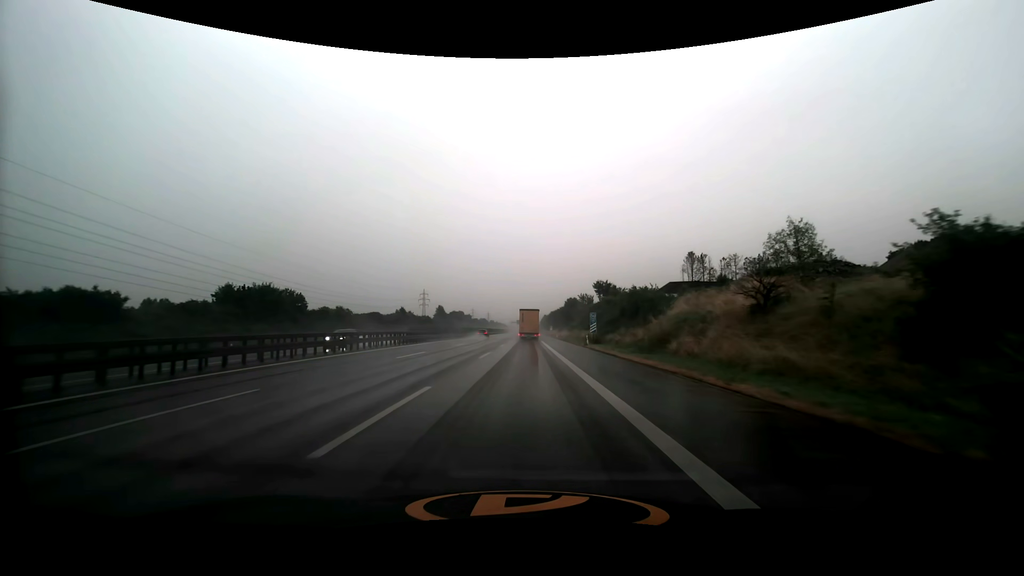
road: motorway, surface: asphalt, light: Day
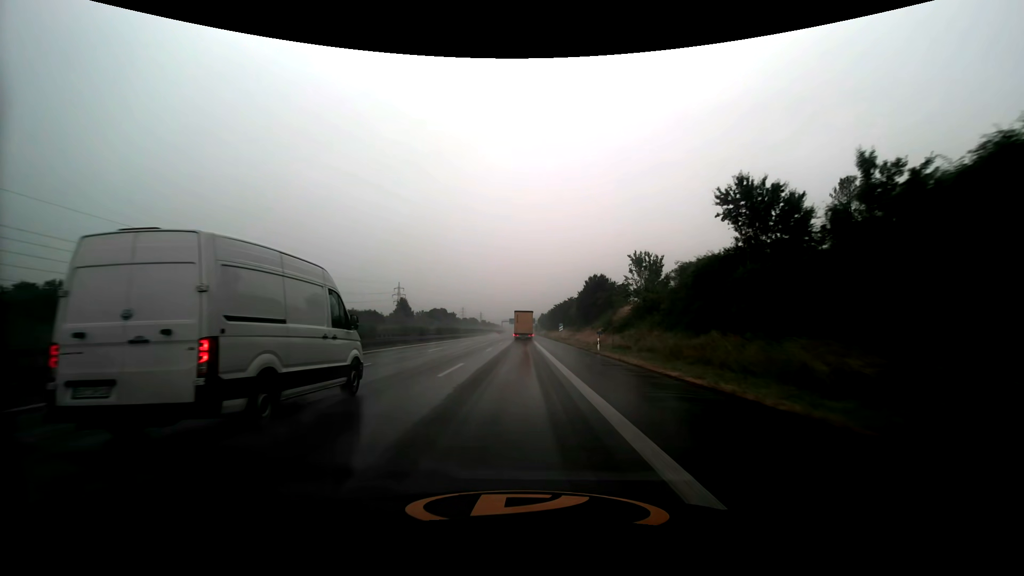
(+0.4, +63.0) m; 0°
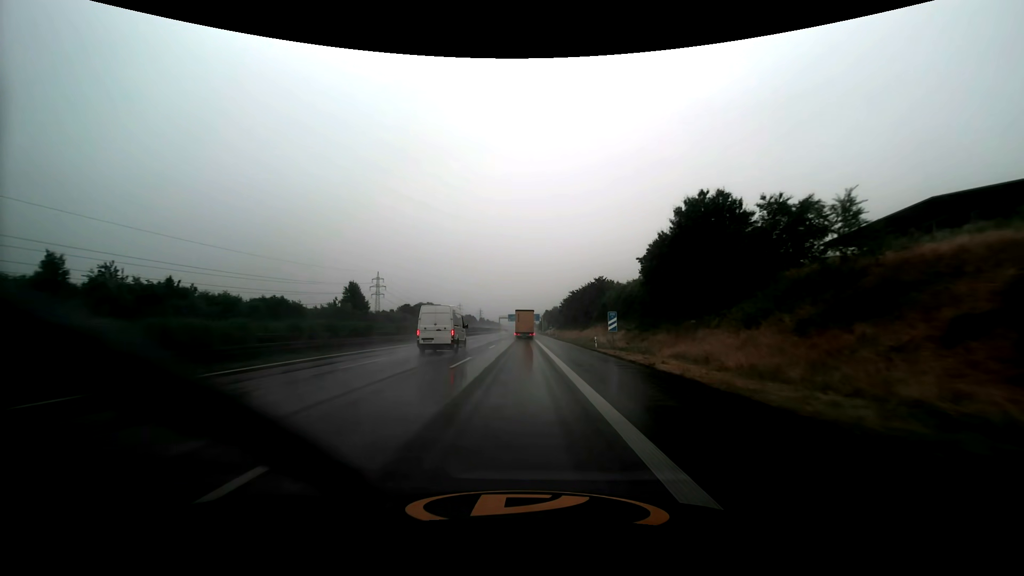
(-0.2, +52.0) m; 0°
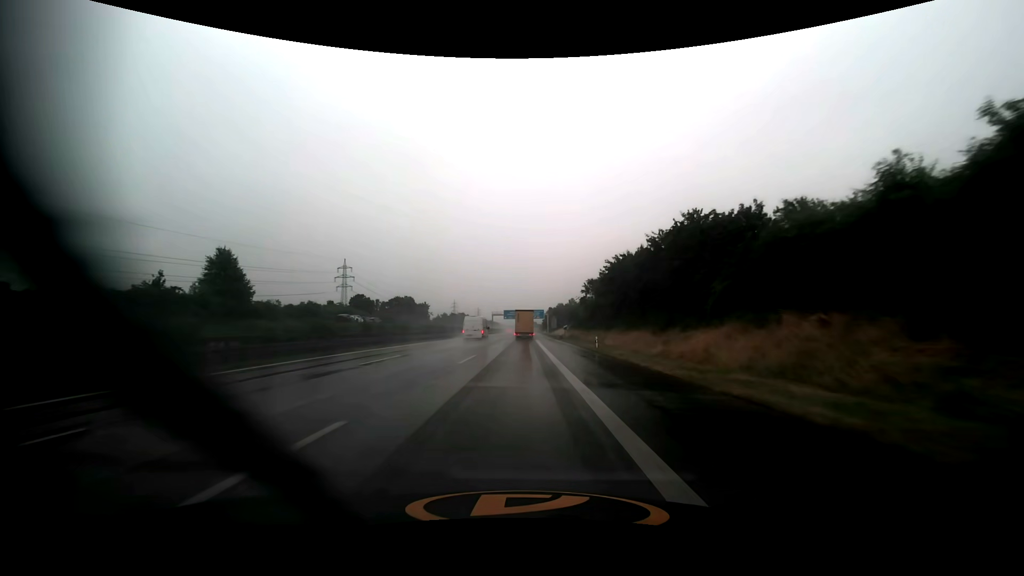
(0.0, +52.0) m; 0°
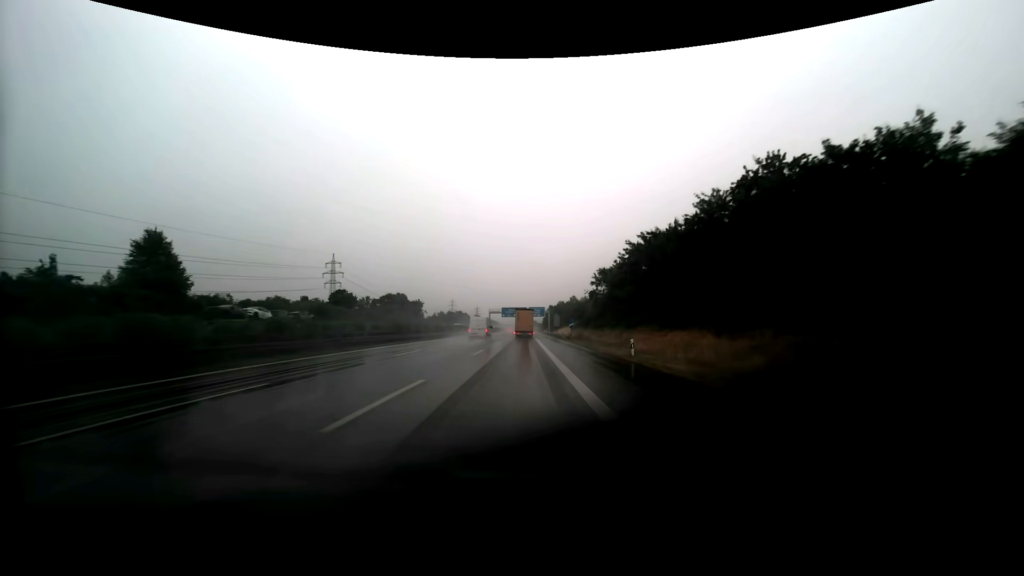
(0.0, +13.0) m; 0°
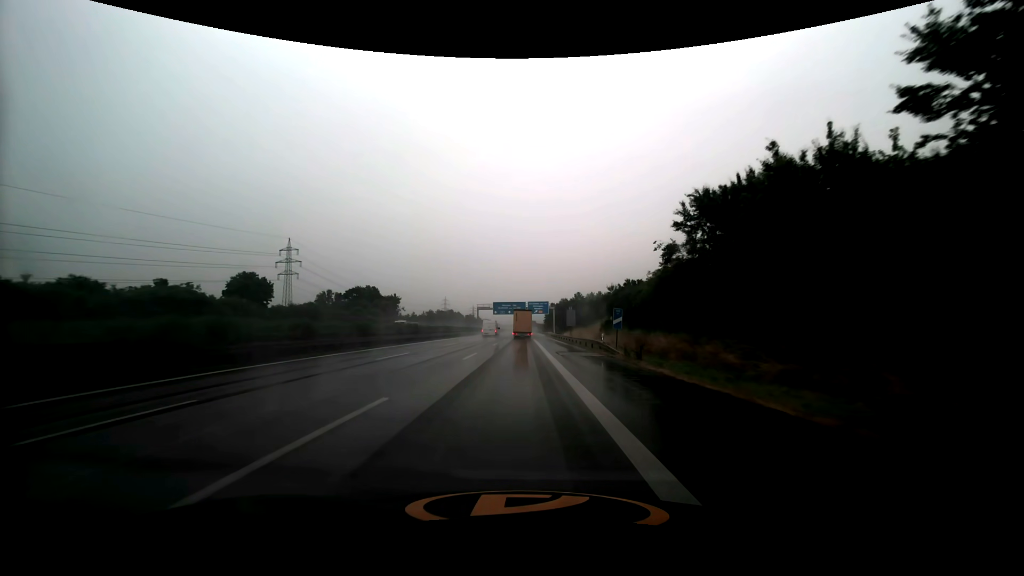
(0.0, +38.9) m; 0°
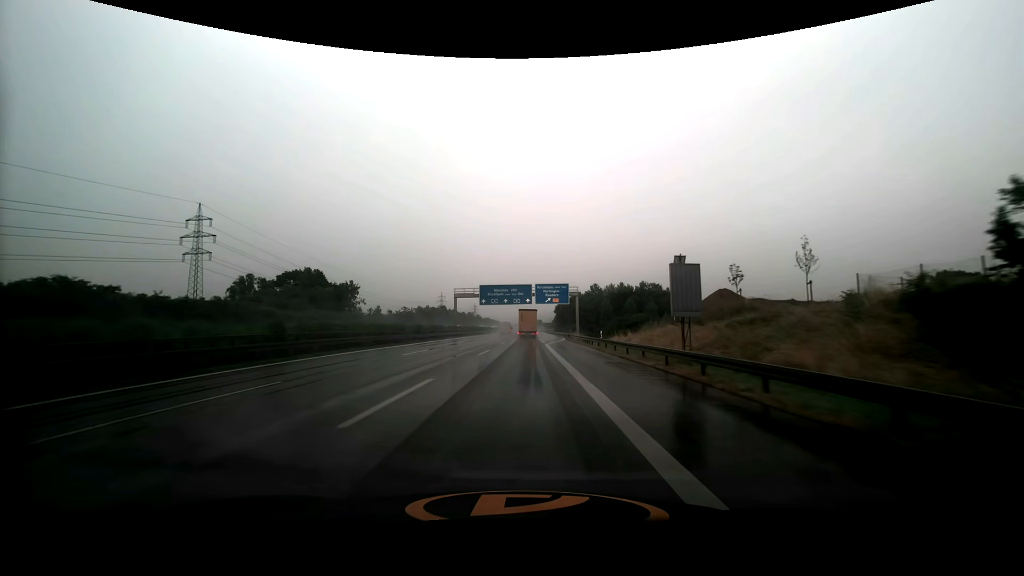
(-0.2, +51.4) m; -1°
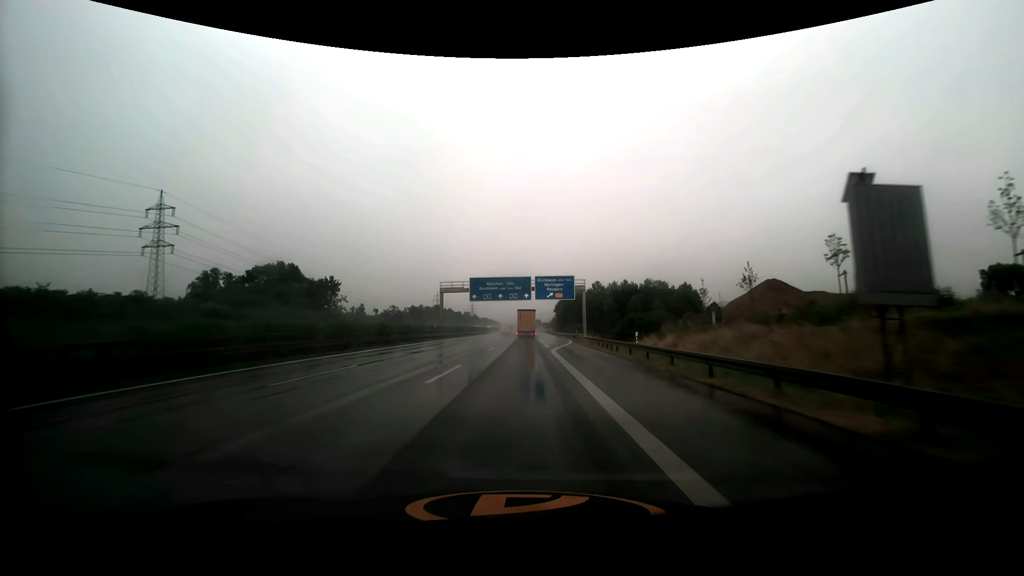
(0.0, +12.5) m; 0°
(0, +10) (0, +20) (0, +30) (+1, +40) (+1, +50) (+2, +60) (+3, +70) (+3, +80) (+4, +90) (+4, +100) m
